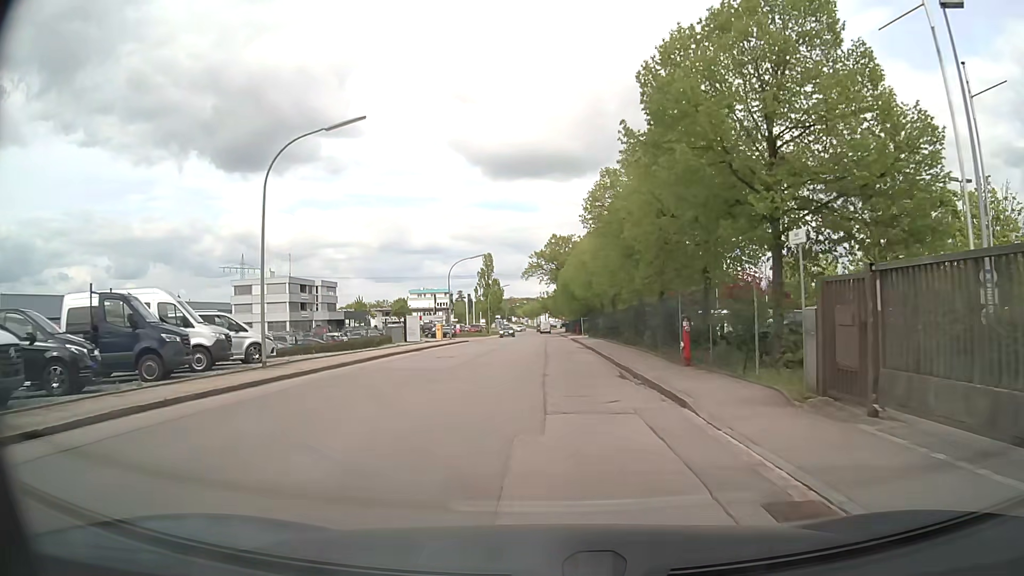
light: Day
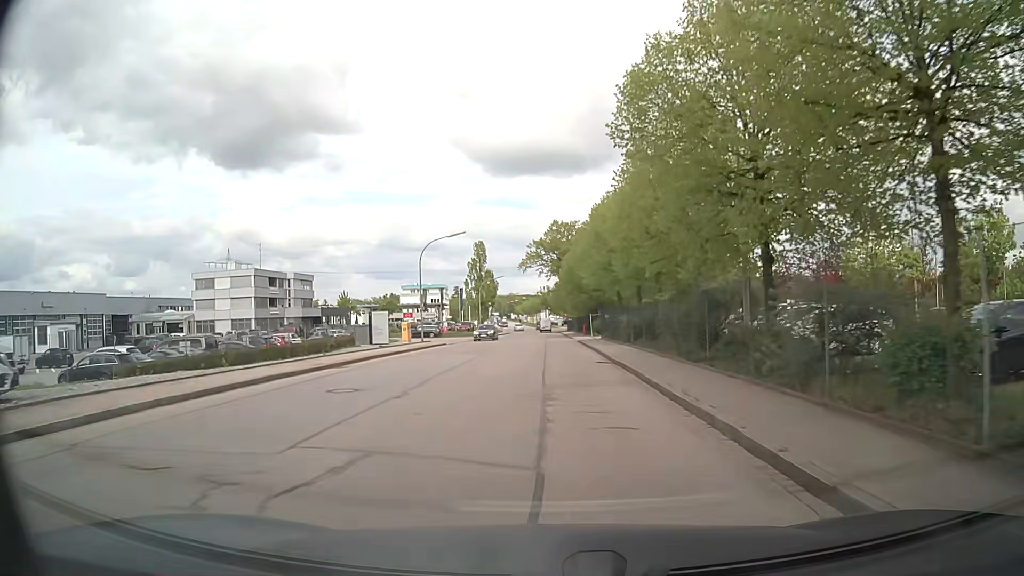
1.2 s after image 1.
(+0.1, +13.7) m; 0°
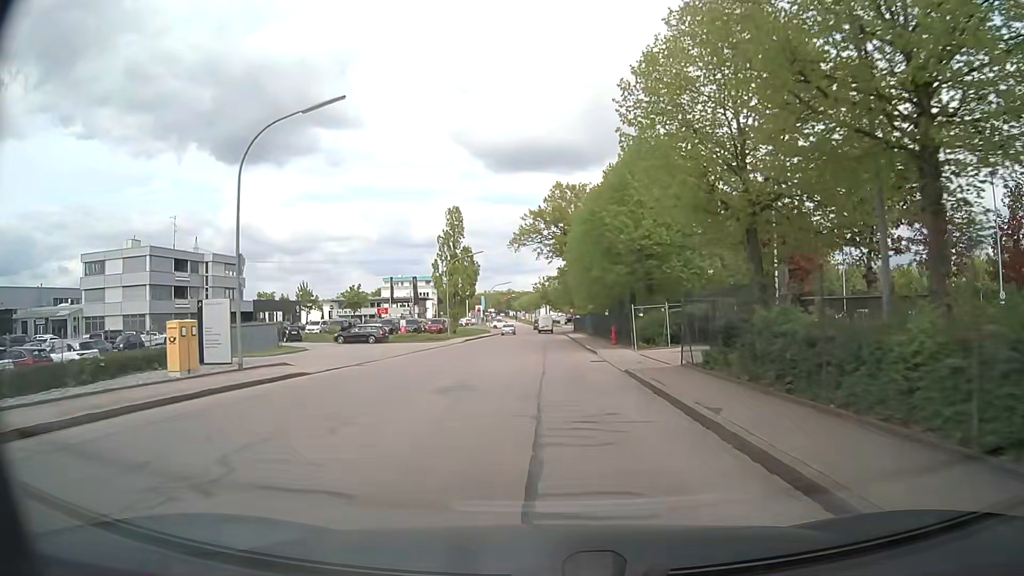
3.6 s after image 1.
(+0.1, +28.1) m; 0°
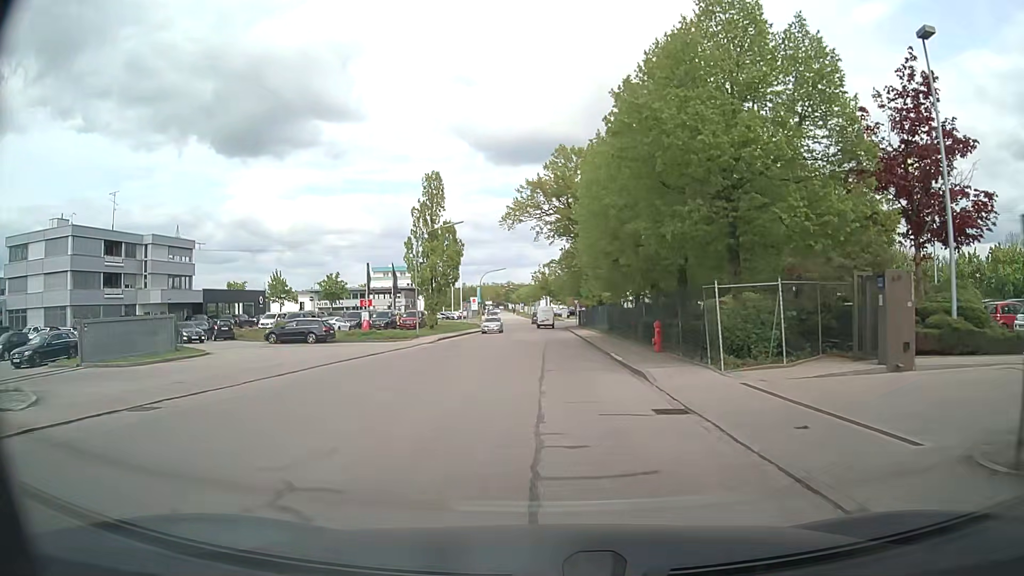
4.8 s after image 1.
(0.0, +14.1) m; 0°
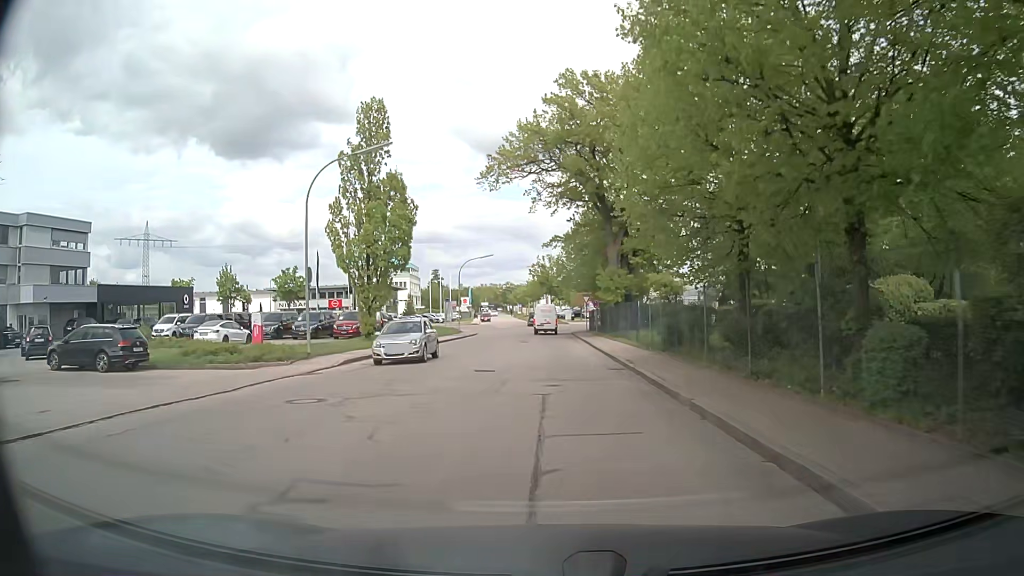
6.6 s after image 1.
(+0.1, +20.5) m; 0°
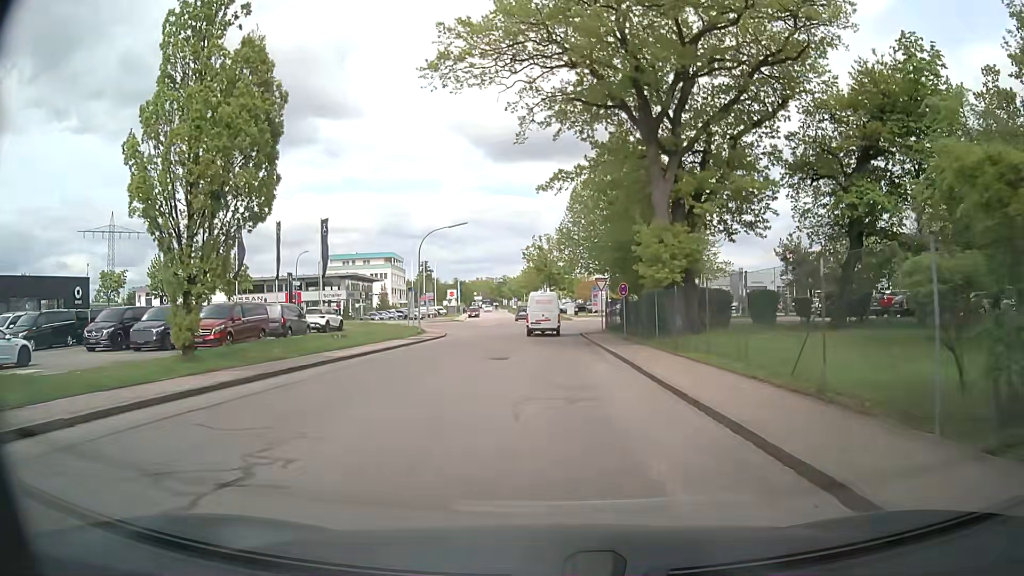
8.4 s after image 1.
(0.0, +19.0) m; 0°
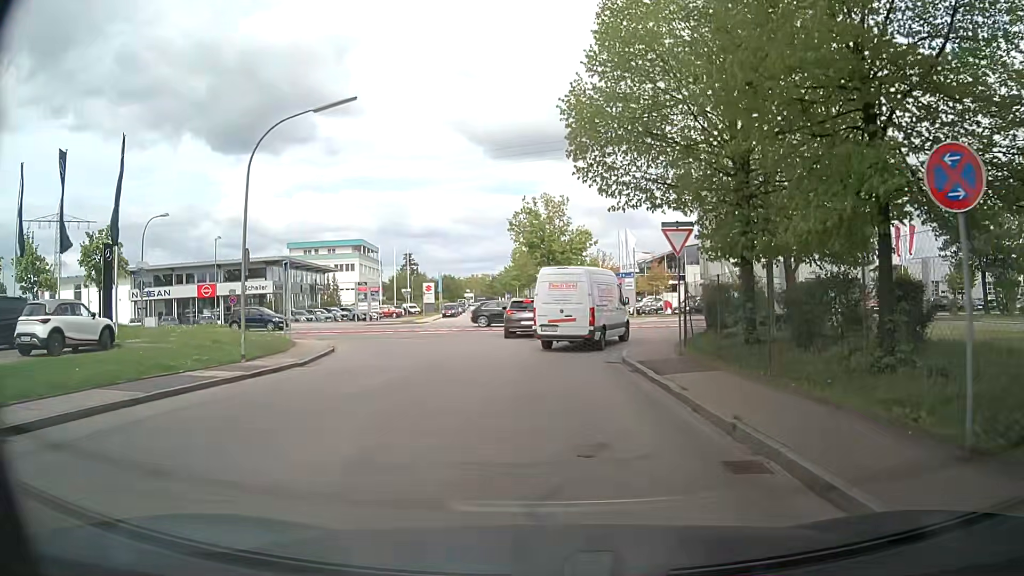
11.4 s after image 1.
(0.0, +25.8) m; -1°
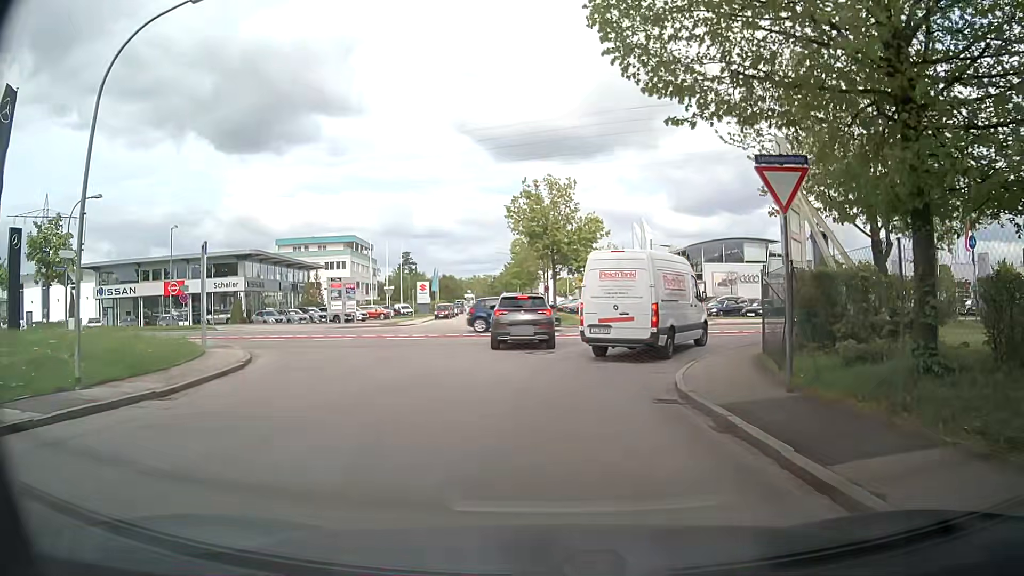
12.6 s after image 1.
(+0.1, +7.6) m; 0°
